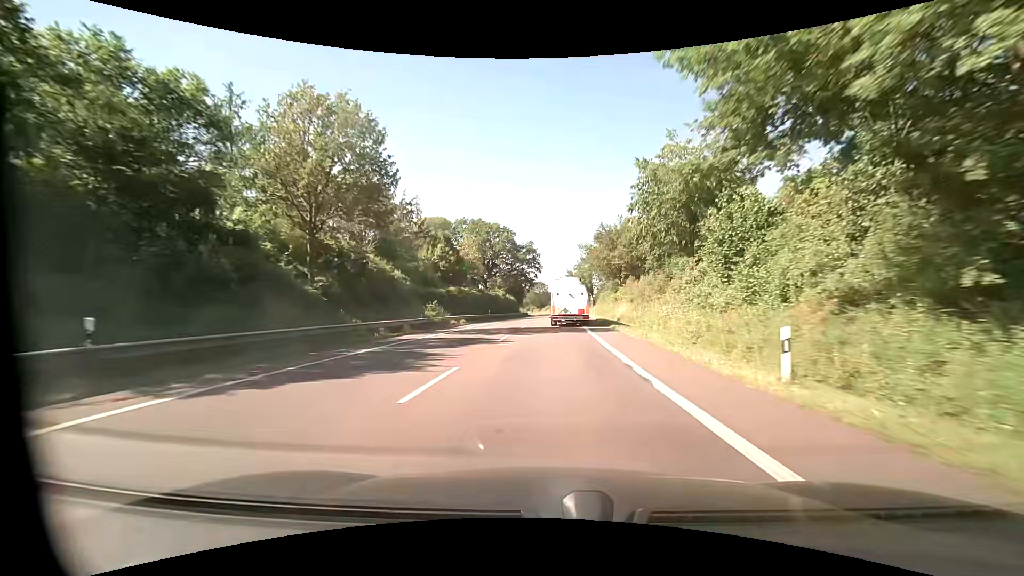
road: primary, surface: asphalt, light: Day
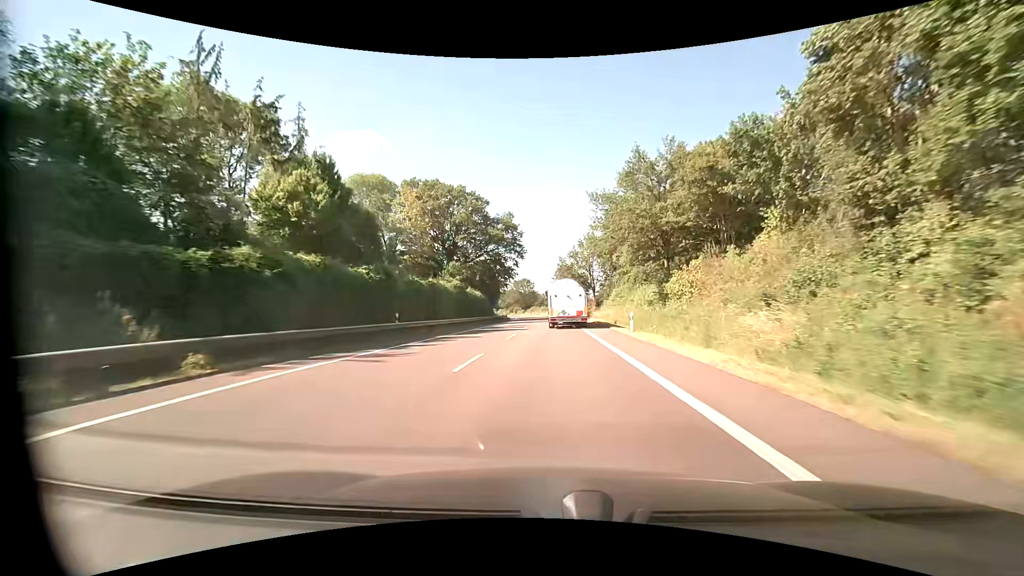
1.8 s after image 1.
(+0.3, +33.0) m; +1°
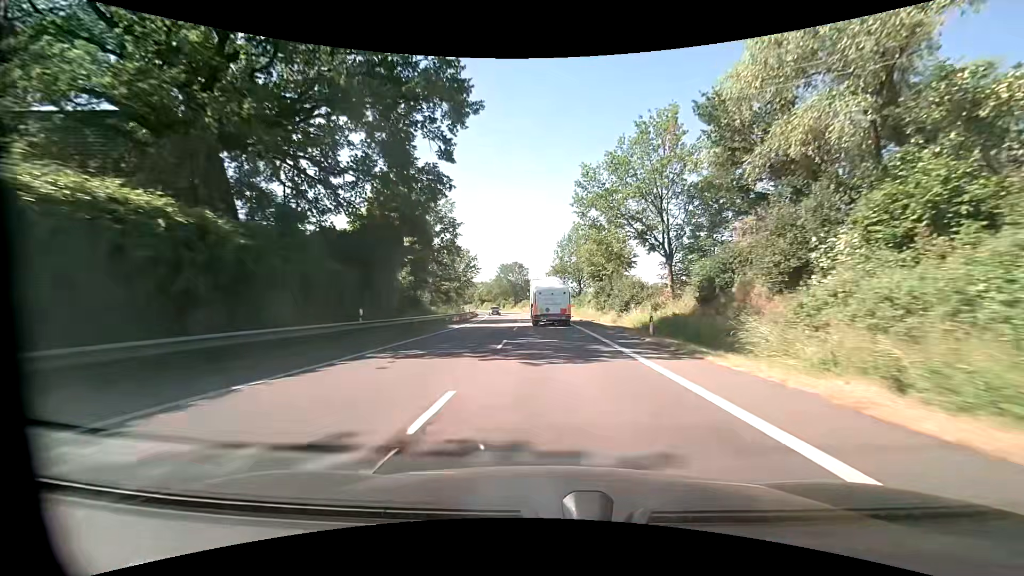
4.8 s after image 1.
(+0.7, +55.0) m; 0°
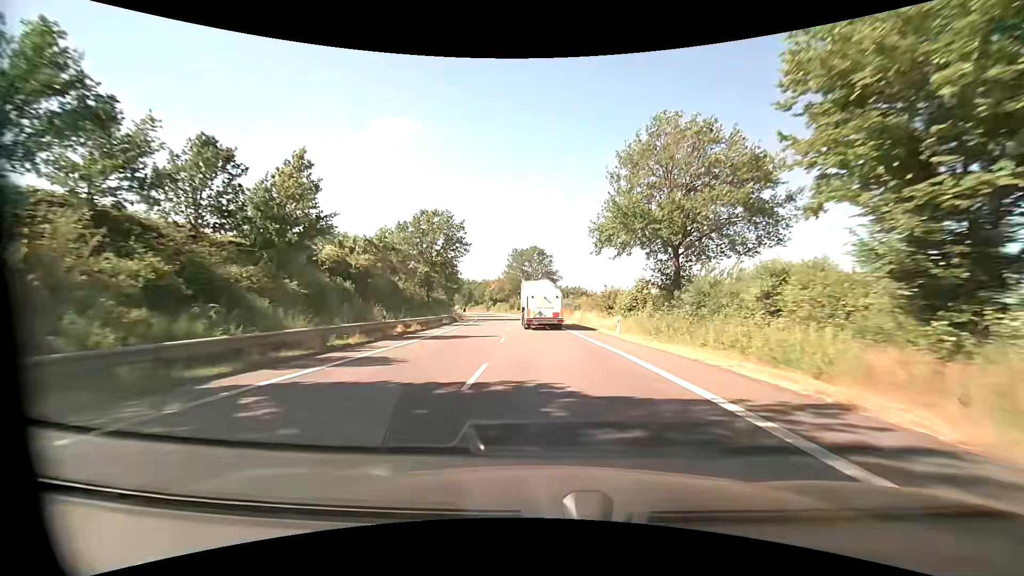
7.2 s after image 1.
(-0.8, +44.1) m; -3°
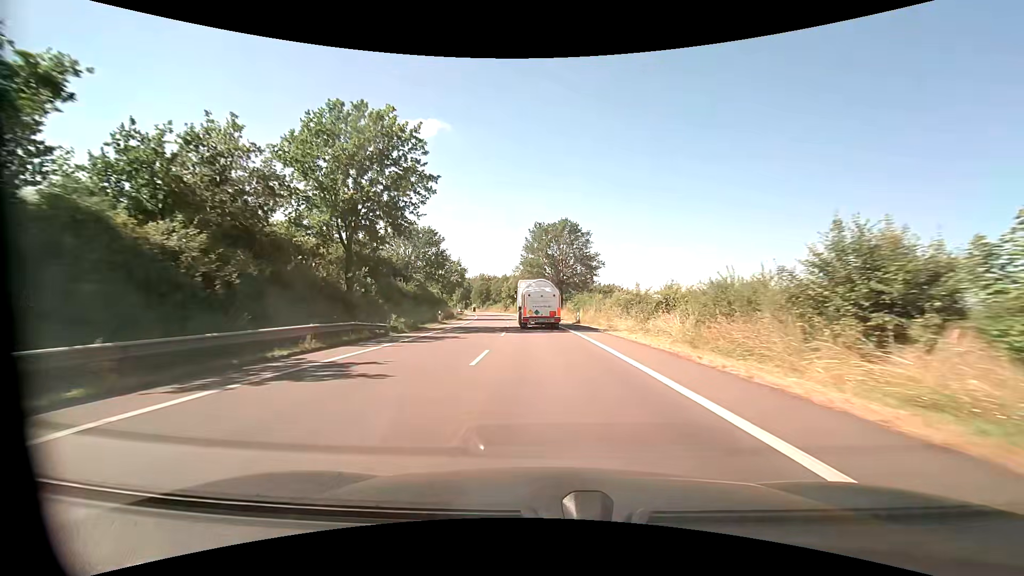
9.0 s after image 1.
(-0.9, +33.0) m; -3°
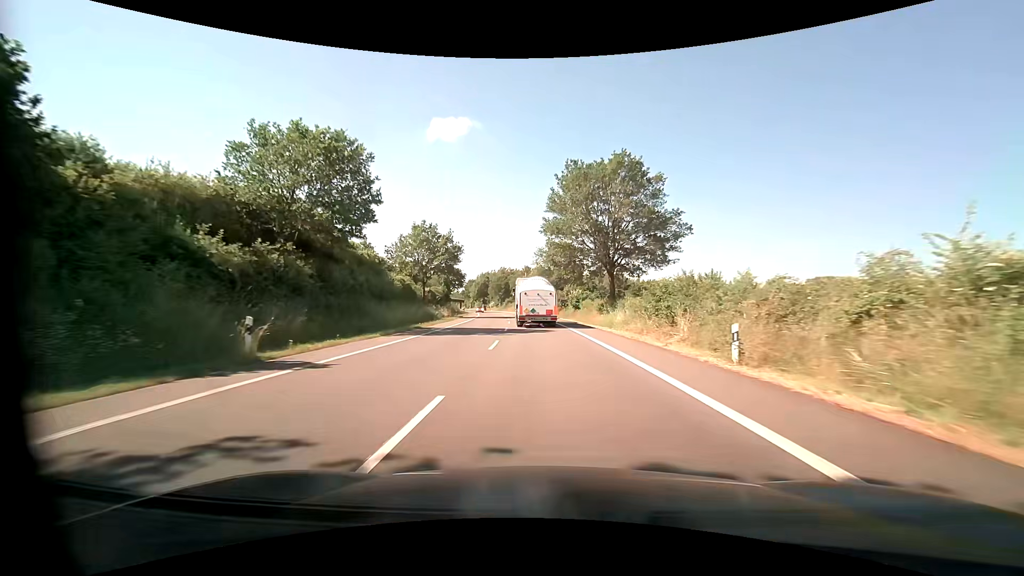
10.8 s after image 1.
(-0.8, +32.4) m; -3°
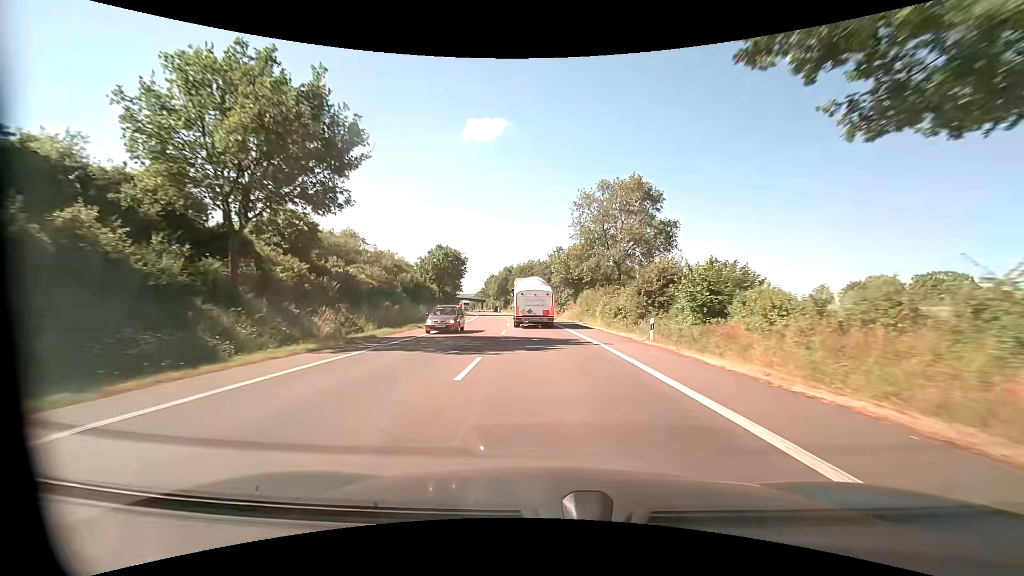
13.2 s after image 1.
(-1.5, +42.6) m; -4°
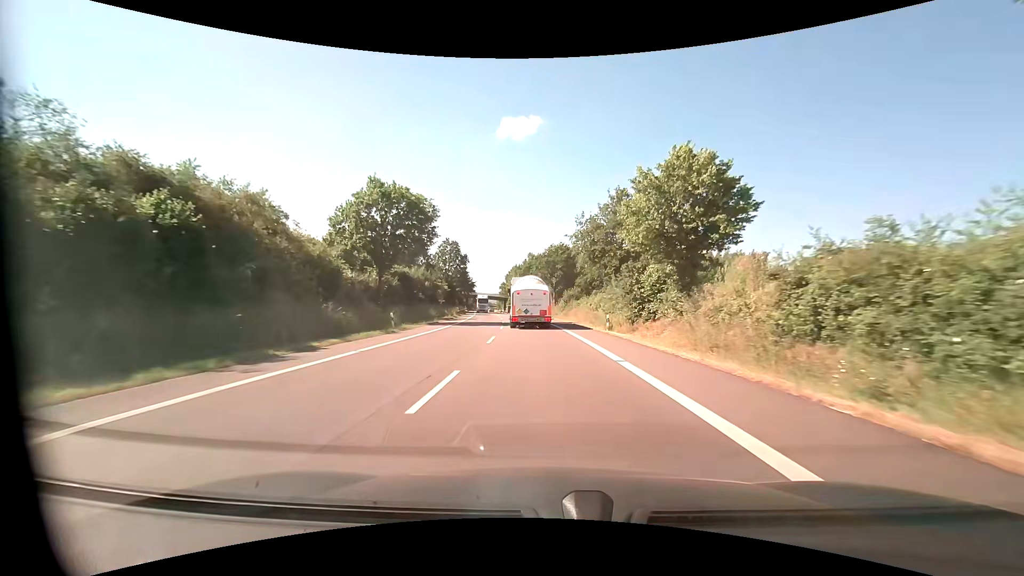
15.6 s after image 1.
(-1.2, +41.9) m; -4°
